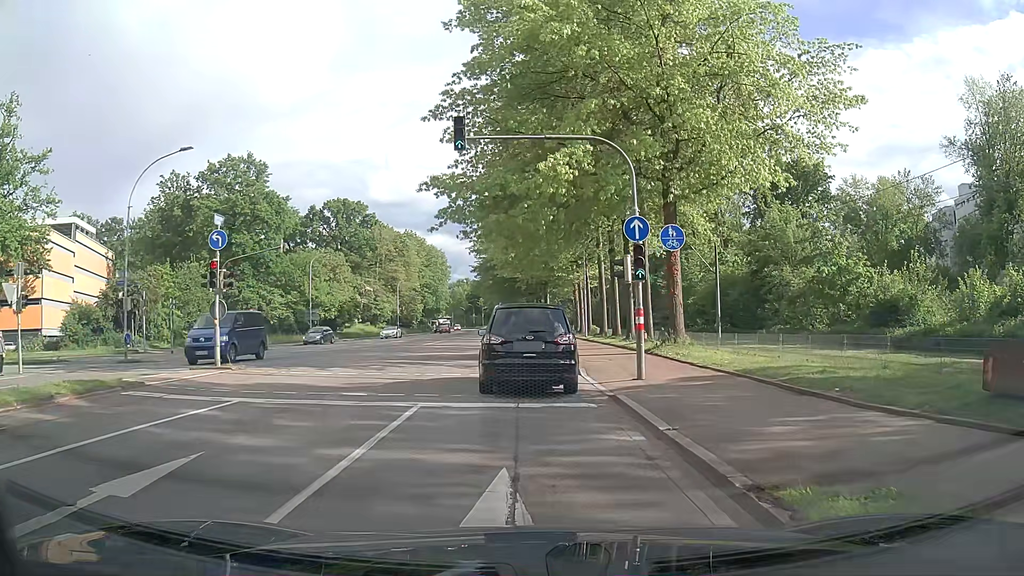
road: secondary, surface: asphalt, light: Day
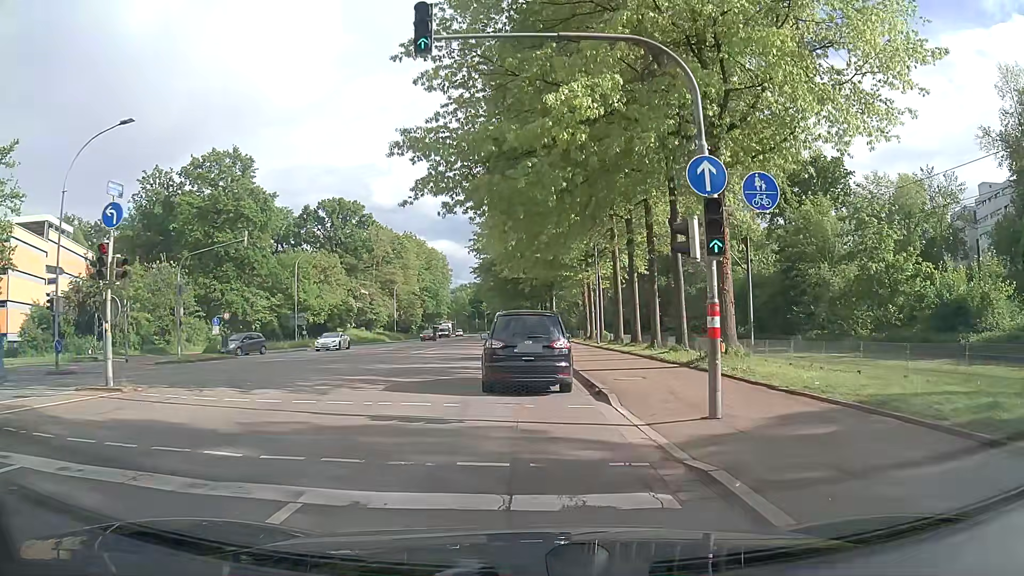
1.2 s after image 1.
(+0.1, +6.1) m; -2°
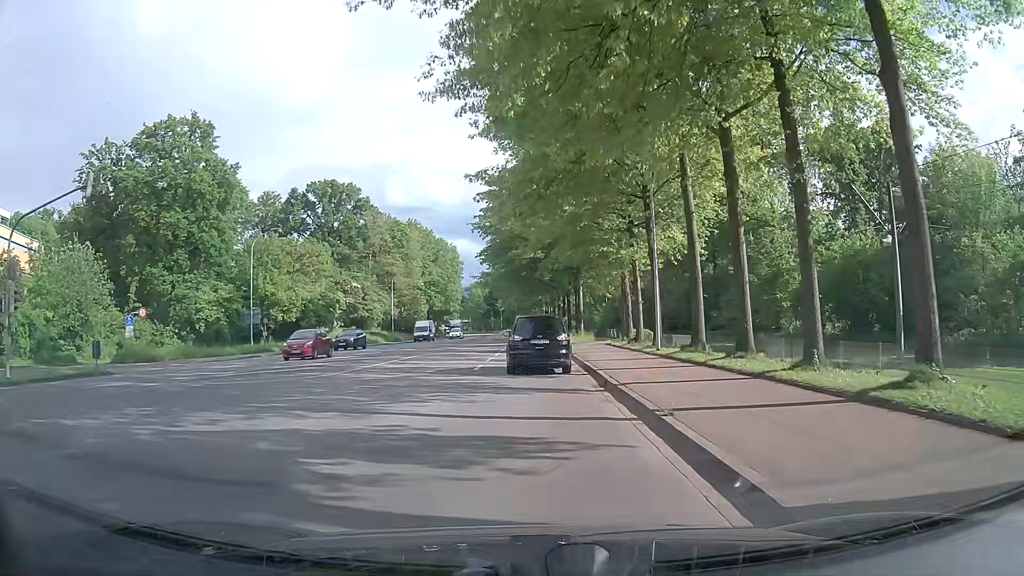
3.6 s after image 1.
(+0.3, +15.5) m; 0°
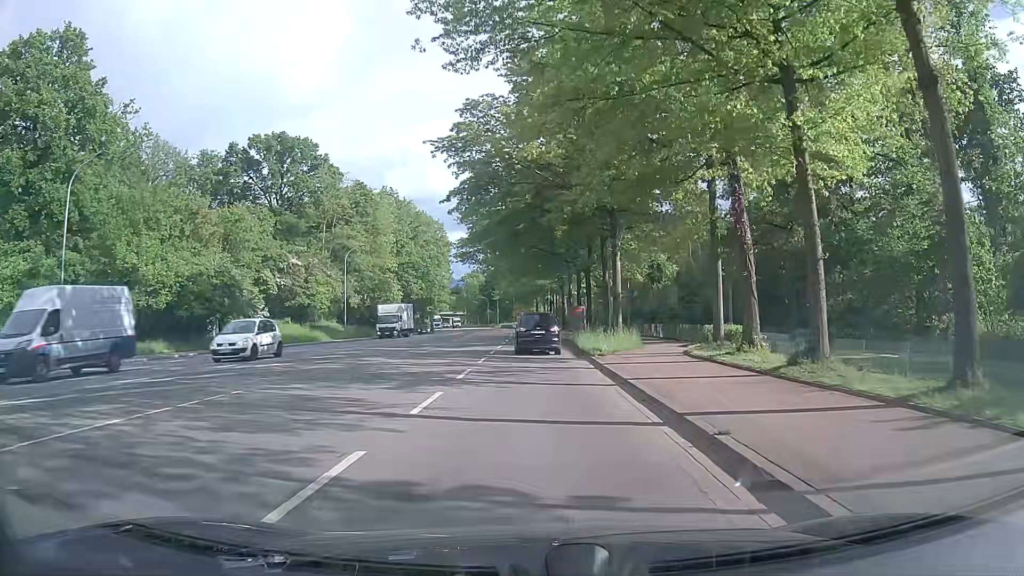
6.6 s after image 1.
(0.0, +24.4) m; +1°
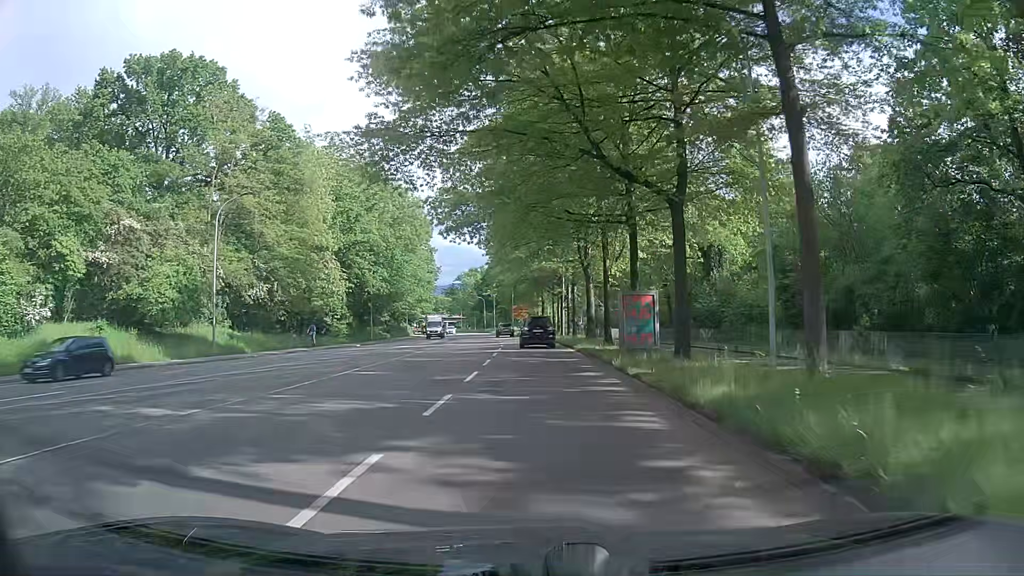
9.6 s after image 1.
(-0.3, +30.5) m; -1°
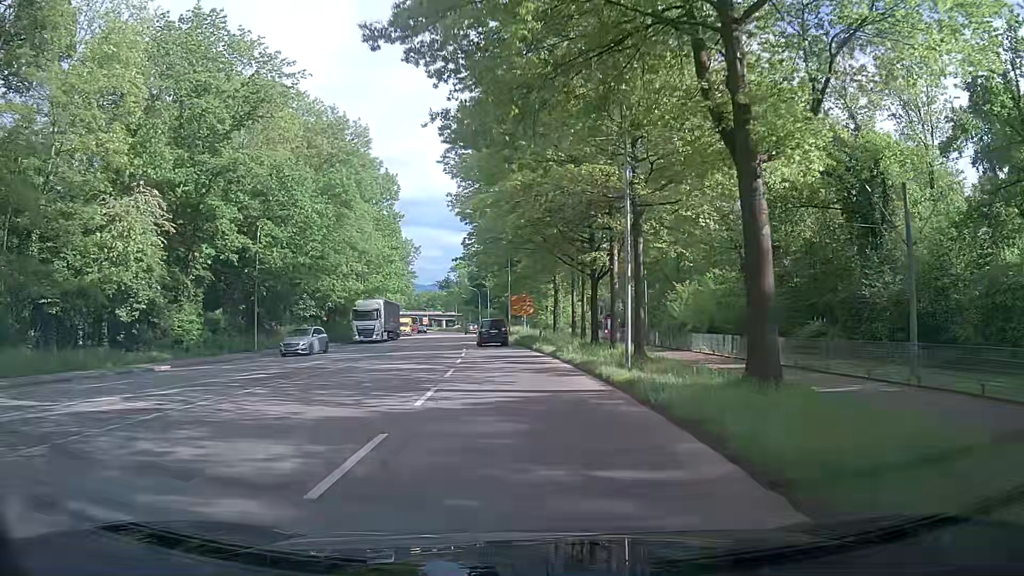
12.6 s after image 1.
(+0.3, +35.1) m; 0°
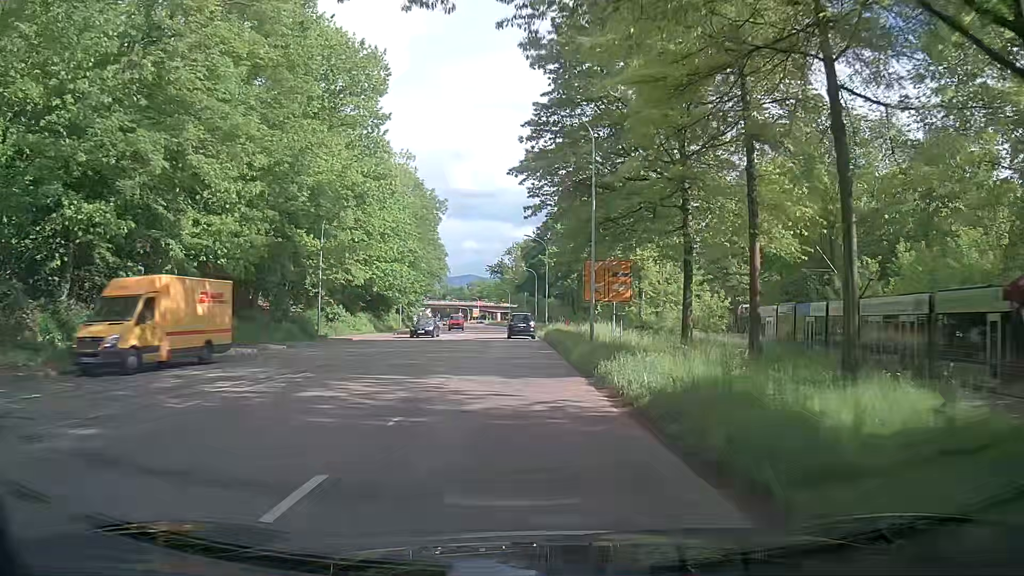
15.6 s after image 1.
(-1.6, +37.8) m; -5°
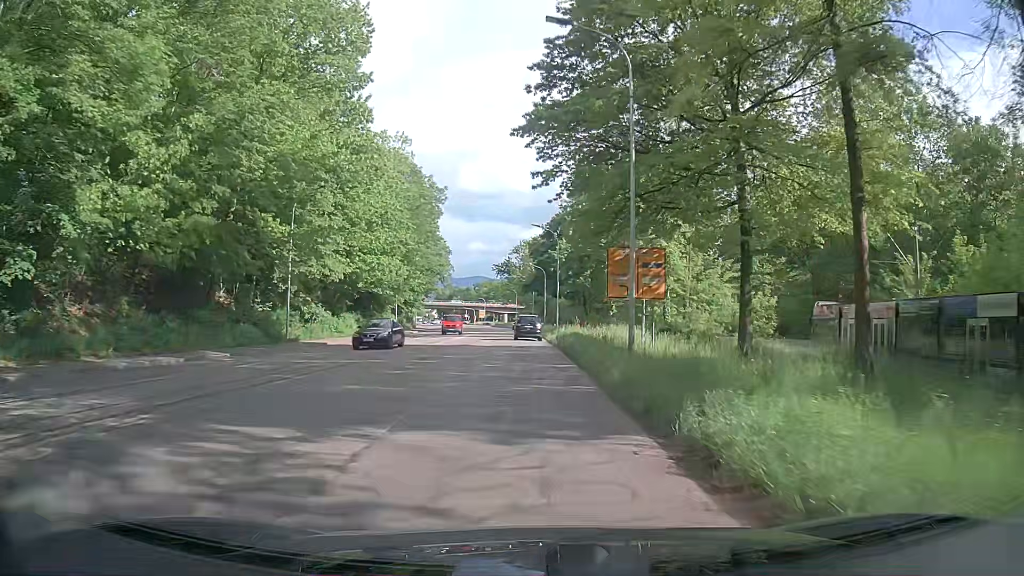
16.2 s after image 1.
(-0.1, +7.8) m; -1°
(0, +10) (0, +20) (0, +30) (0, +40) (0, +50) (0, +60) (0, +70) (-1, +80) (-1, +90) (-1, +100) m
